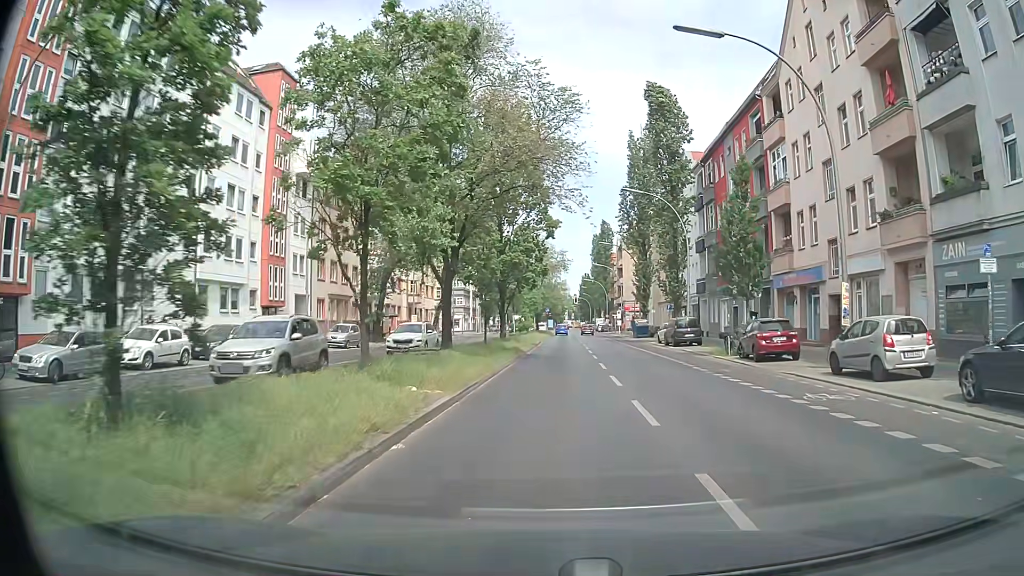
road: secondary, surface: asphalt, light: Day
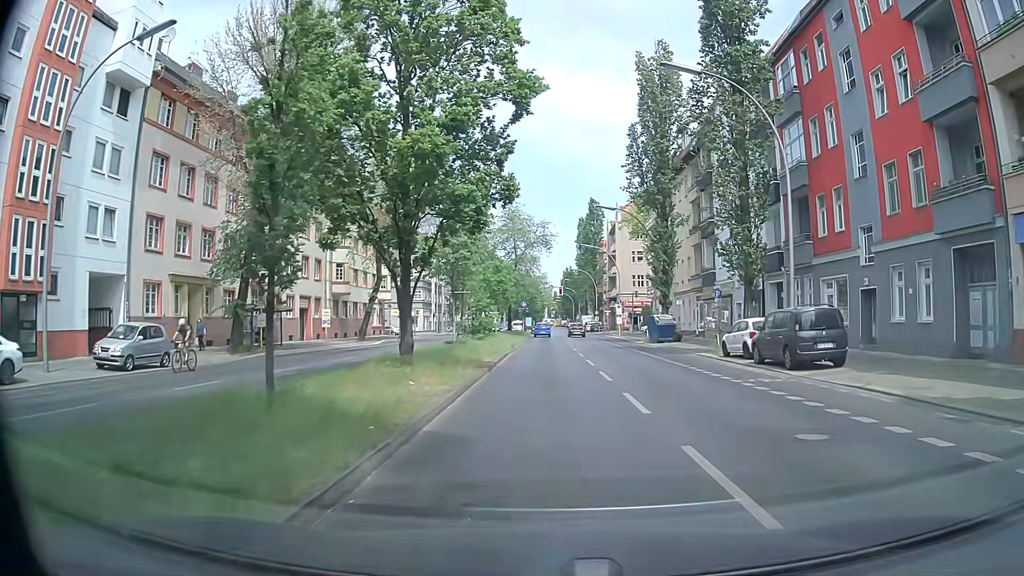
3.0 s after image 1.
(+1.0, +22.8) m; +3°
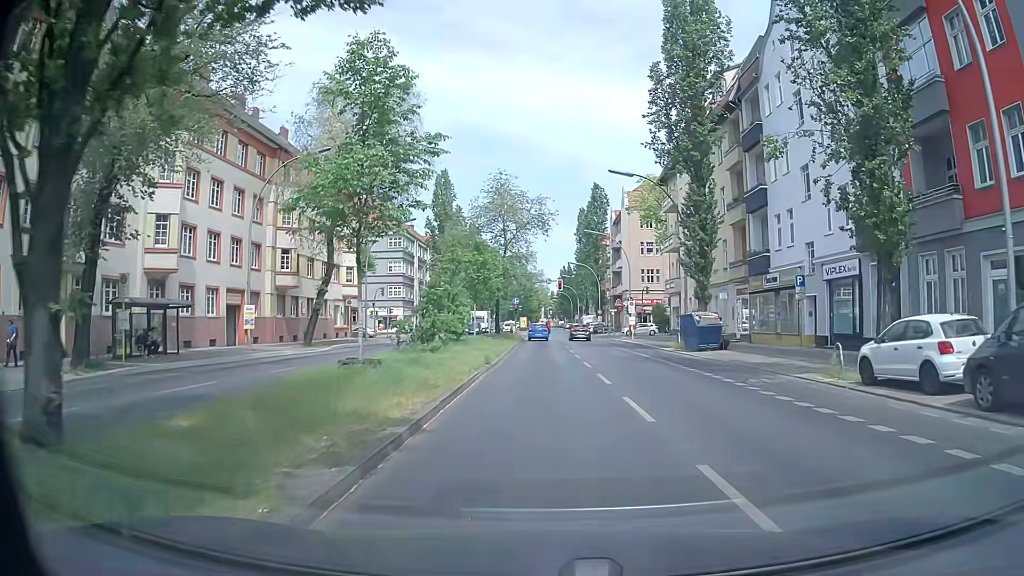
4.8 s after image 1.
(-0.1, +12.5) m; 0°
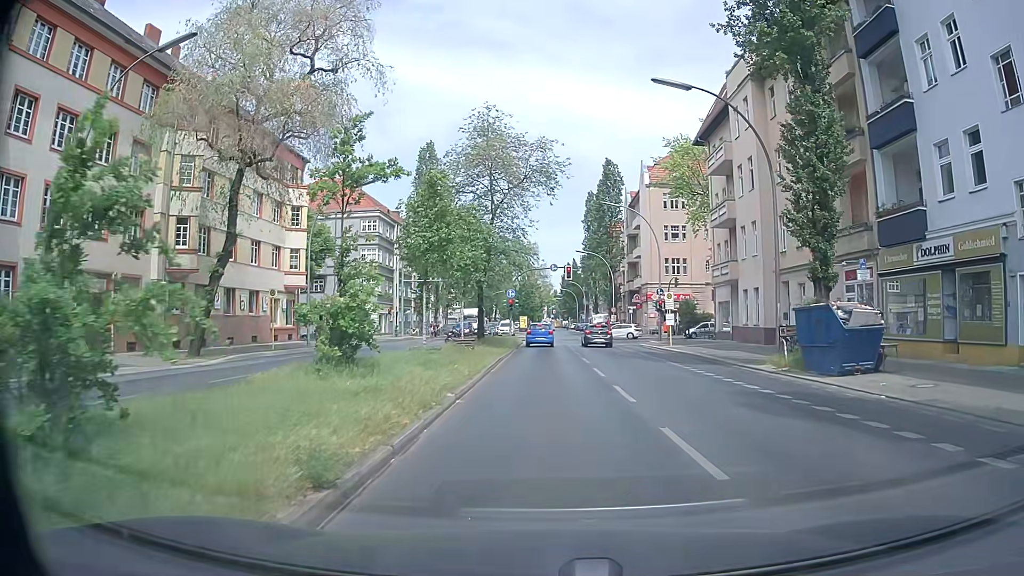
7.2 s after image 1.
(-0.1, +15.6) m; -1°
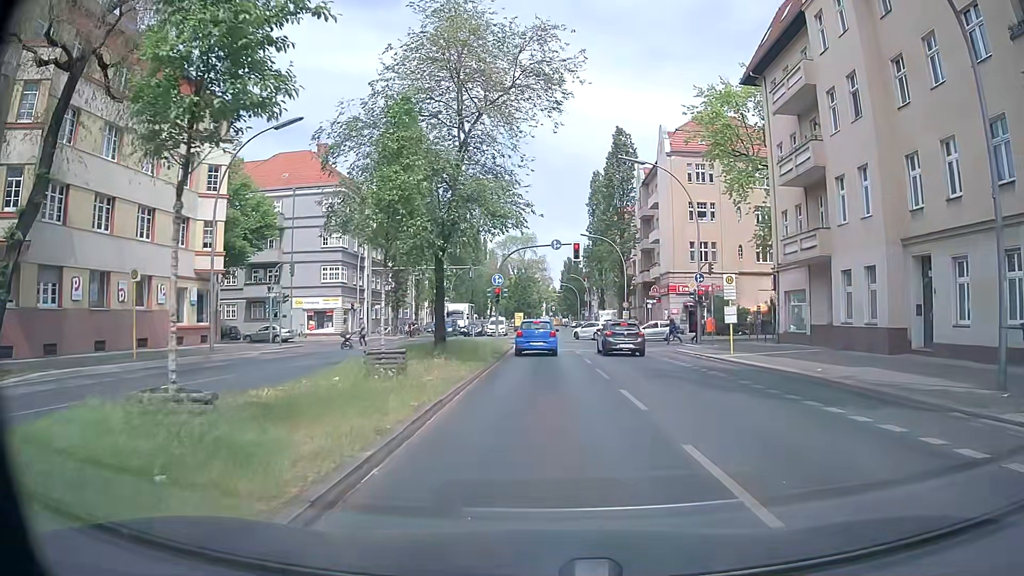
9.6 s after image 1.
(+0.1, +13.4) m; -1°
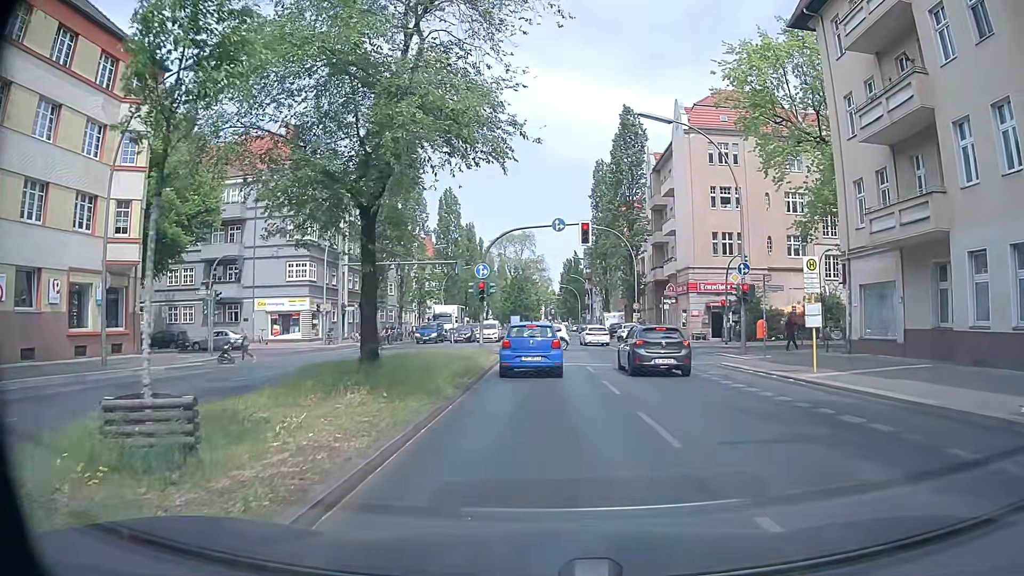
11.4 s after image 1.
(+0.3, +8.7) m; +3°
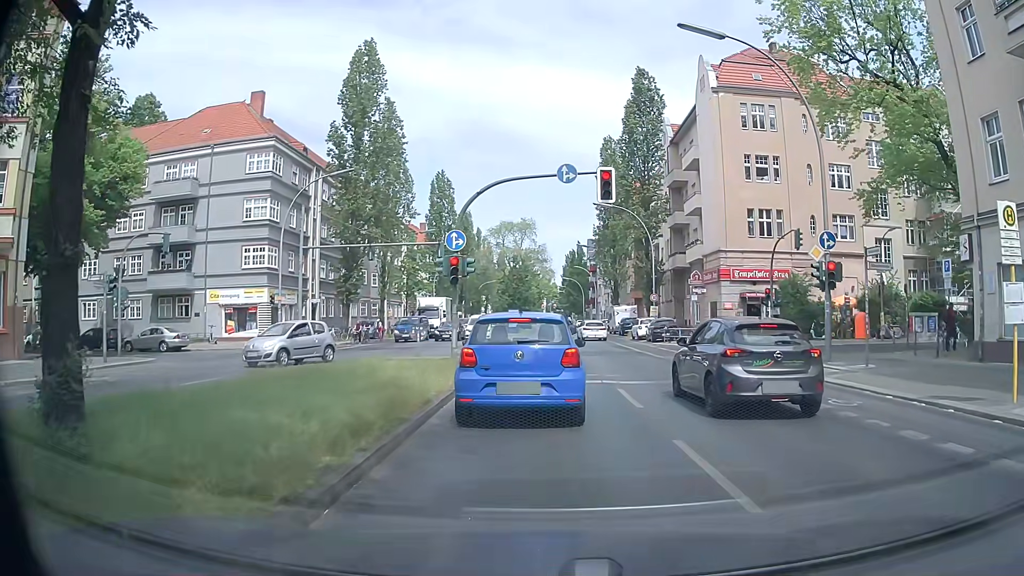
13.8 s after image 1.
(-0.1, +8.8) m; -1°
